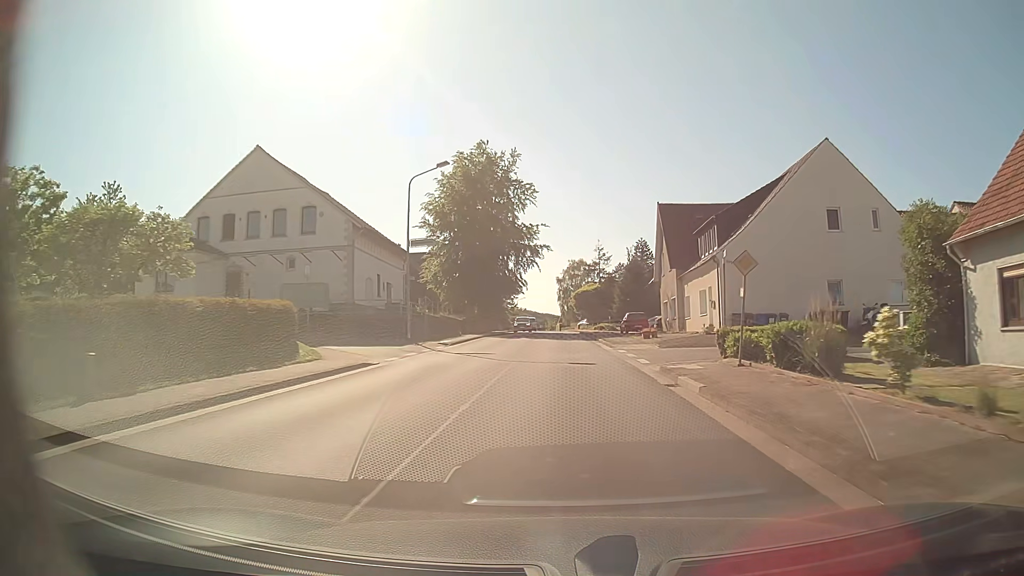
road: tertiary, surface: asphalt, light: Day
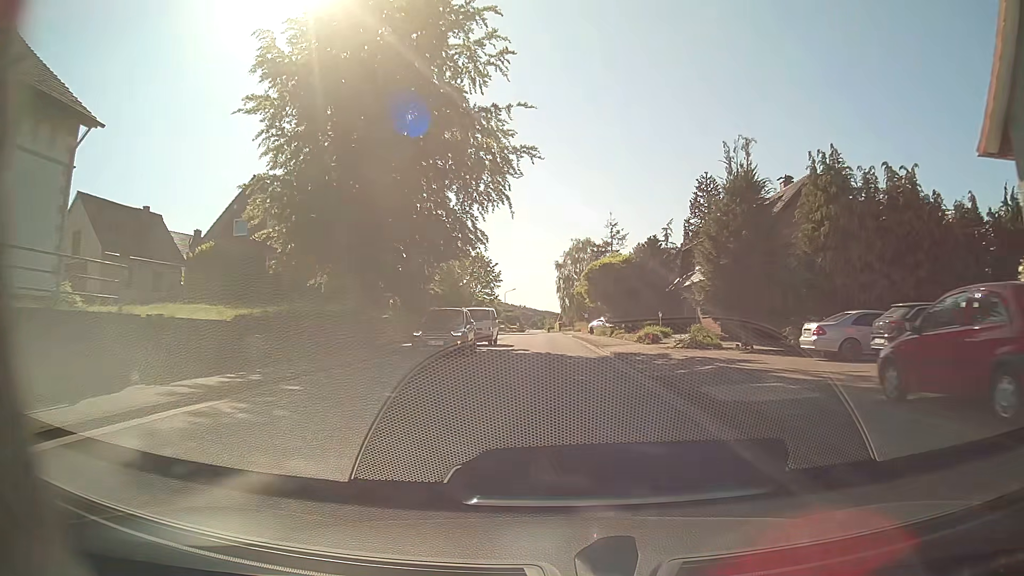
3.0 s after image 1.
(+0.3, +40.5) m; 0°
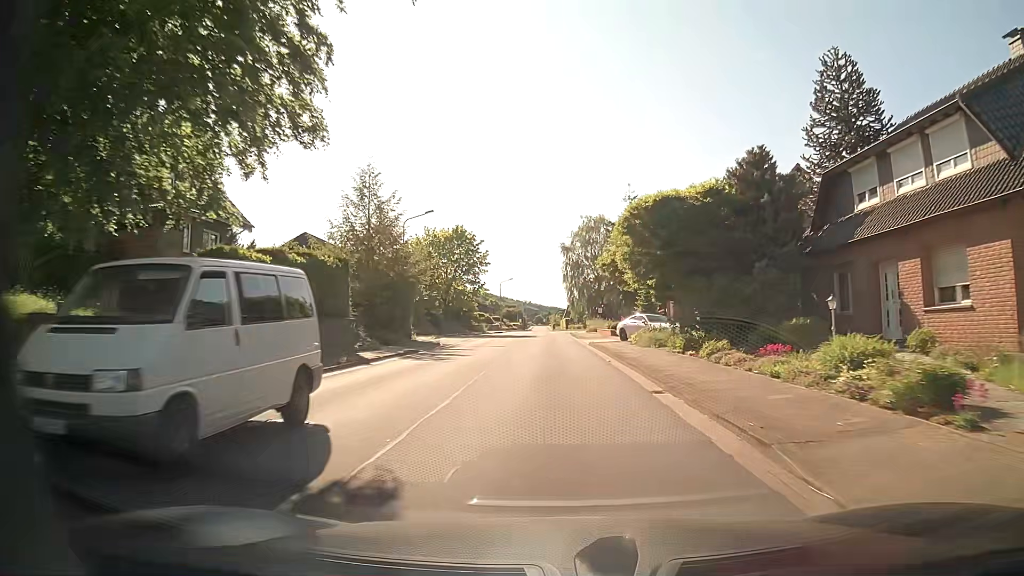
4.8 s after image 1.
(-0.2, +24.4) m; -1°
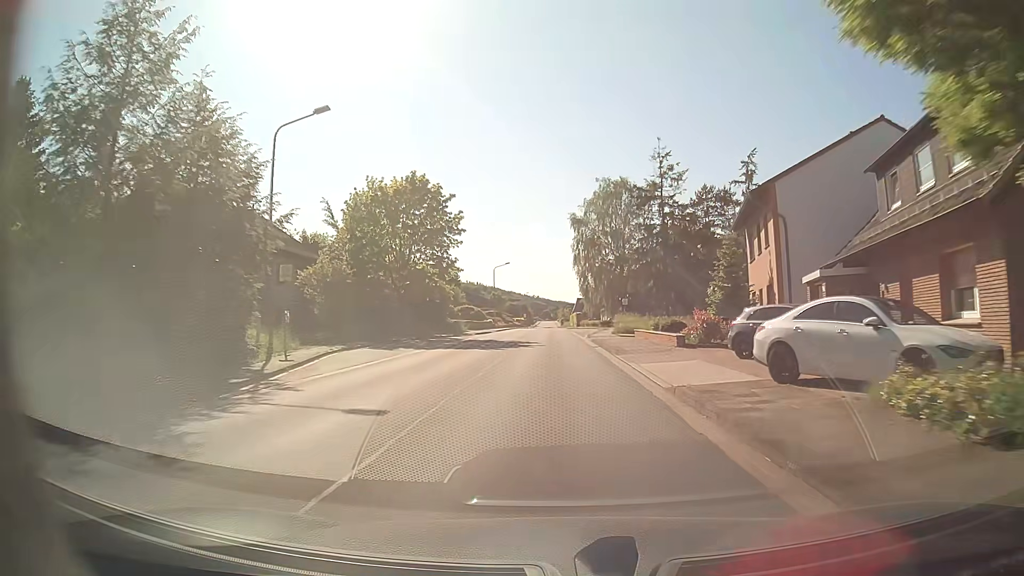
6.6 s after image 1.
(-0.1, +24.5) m; -1°
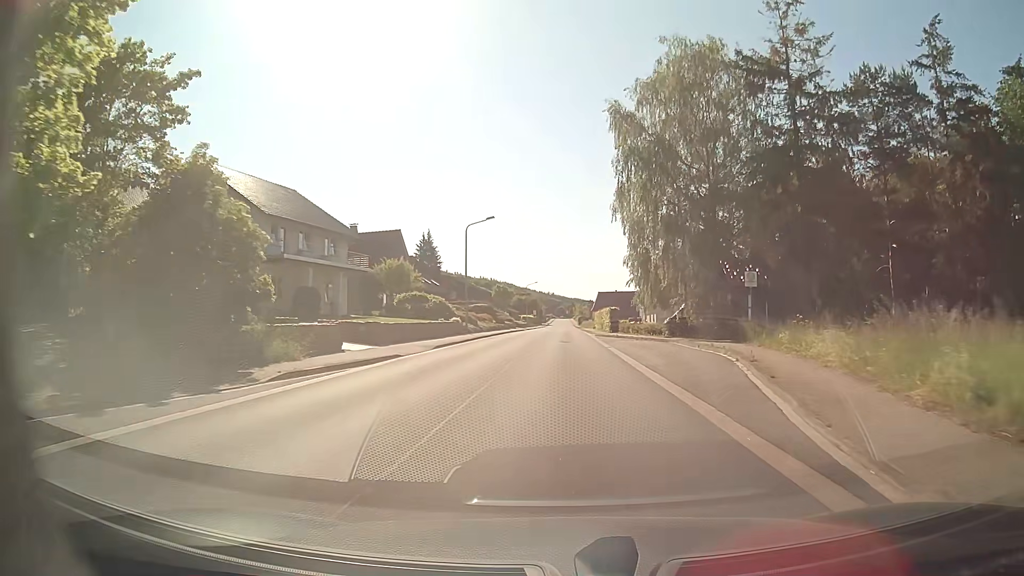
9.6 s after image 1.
(-0.1, +40.8) m; -1°
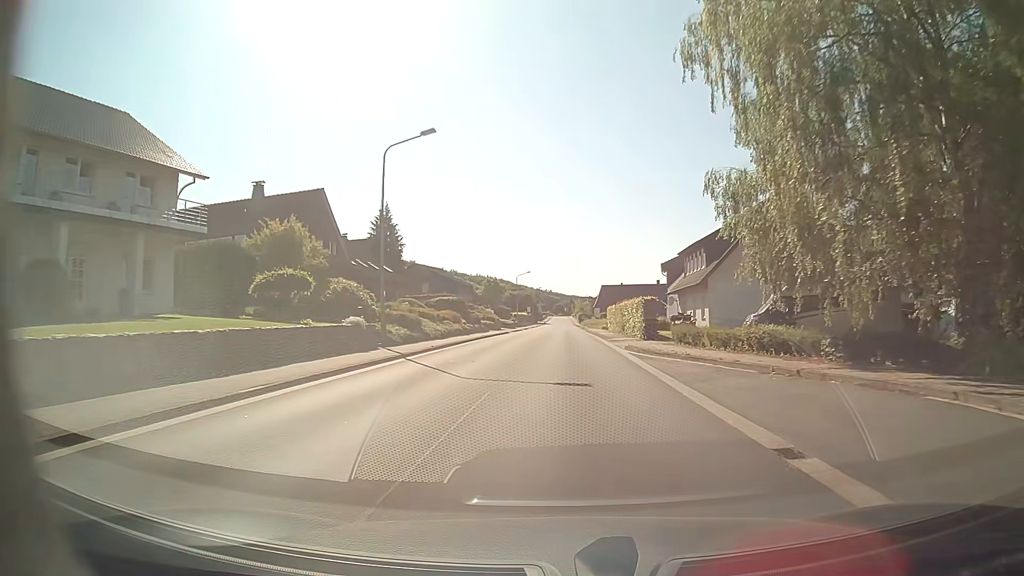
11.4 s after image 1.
(+0.1, +24.4) m; 0°
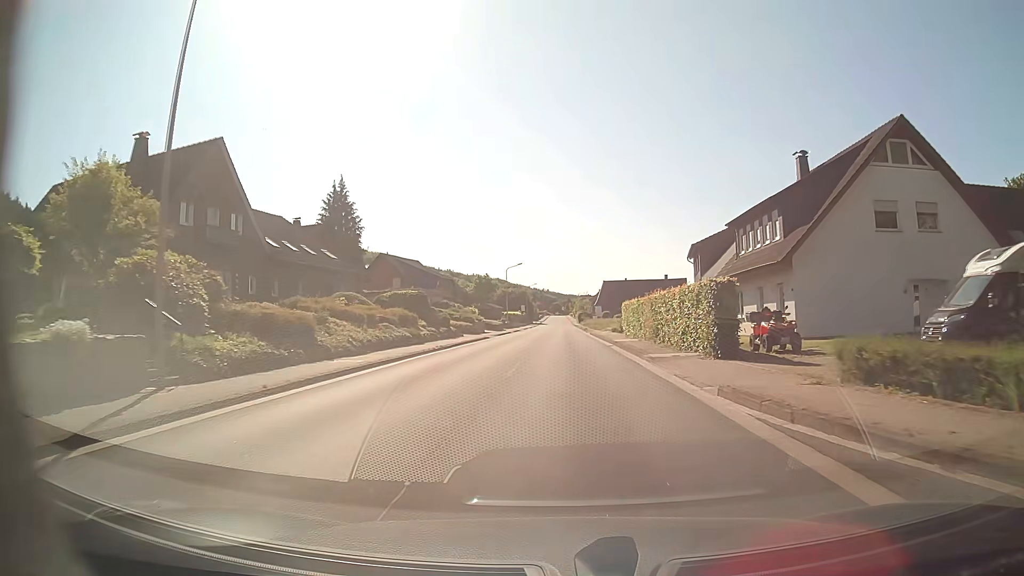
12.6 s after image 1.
(0.0, +16.3) m; 0°
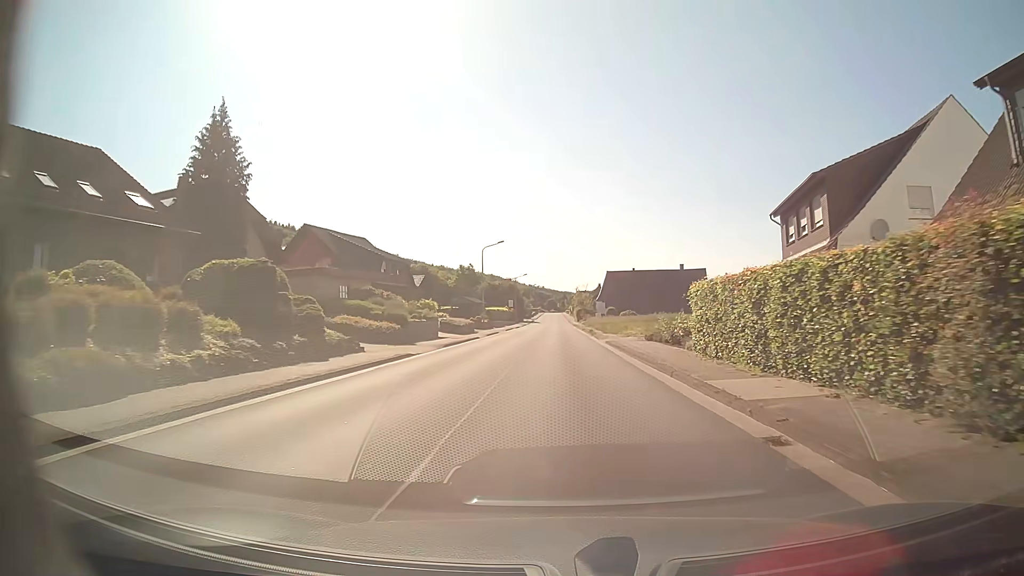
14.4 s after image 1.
(+0.3, +24.4) m; +1°
(0, +10) (0, +20) (0, +30) (0, +40) (0, +50) (0, +60) (0, +70) (0, +80) (0, +90) (0, +100) m
